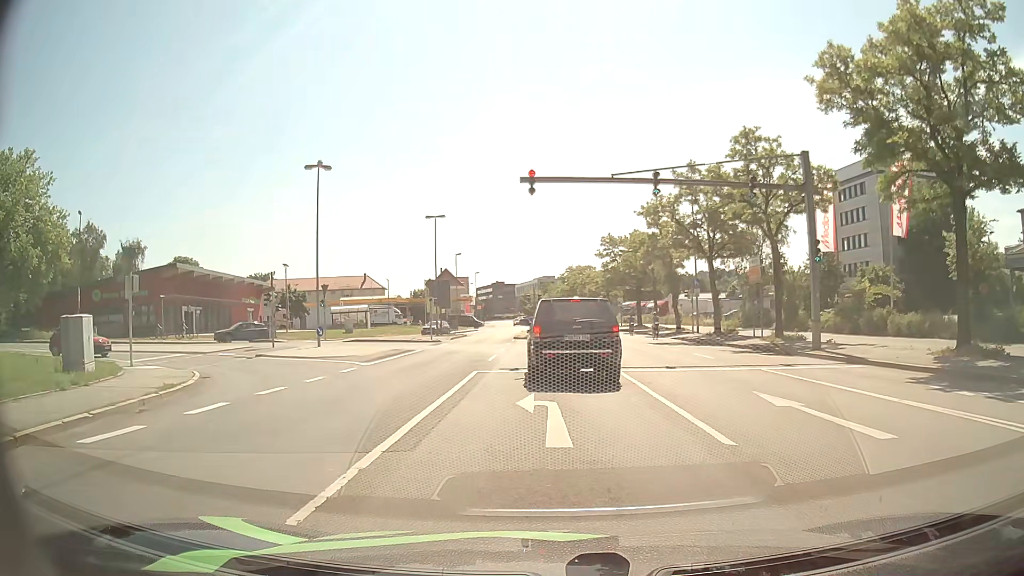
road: primary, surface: asphalt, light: Day
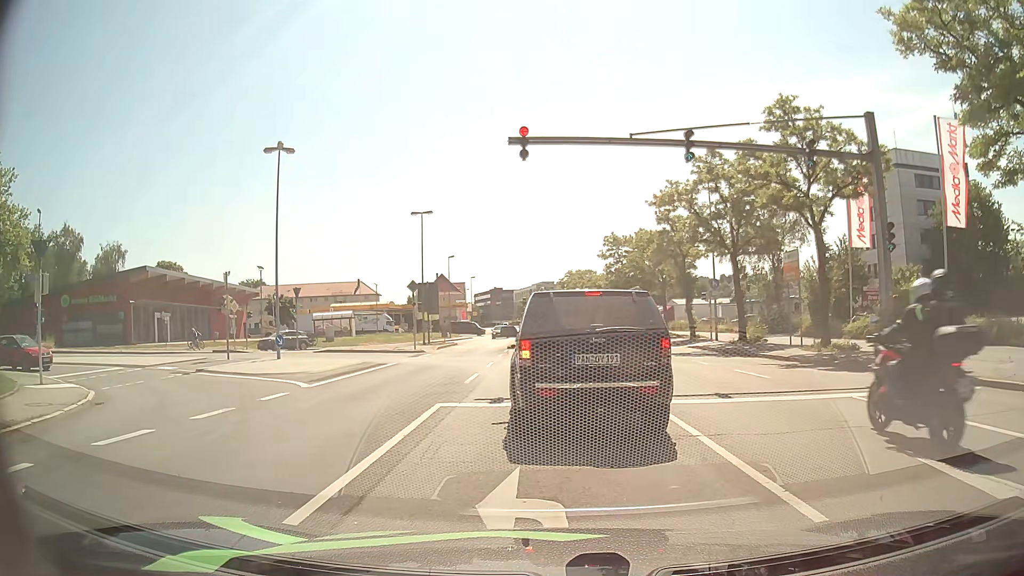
(0.0, +5.5) m; +1°
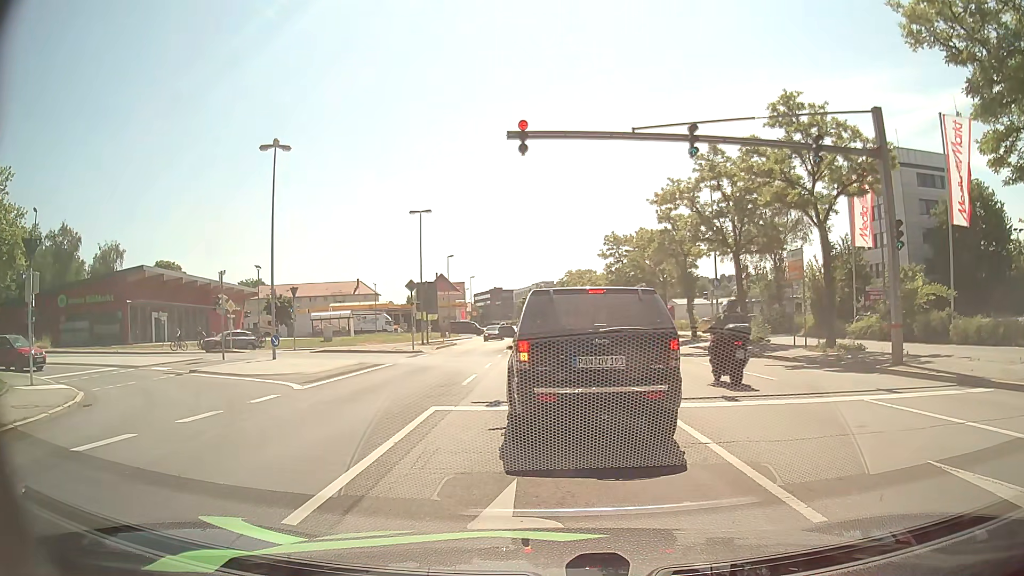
(0.0, +0.5) m; 0°
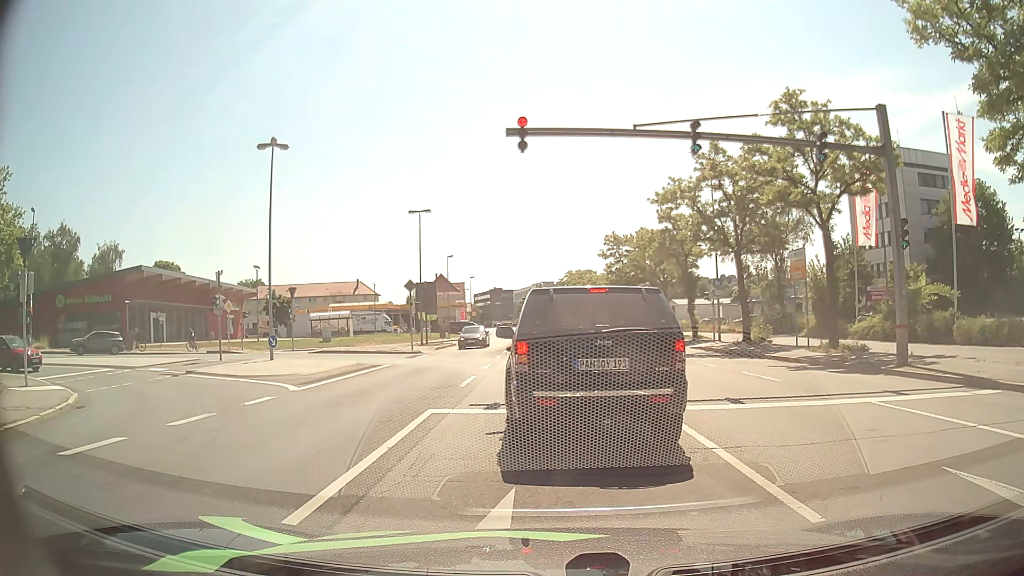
(0.0, +0.3) m; 0°
